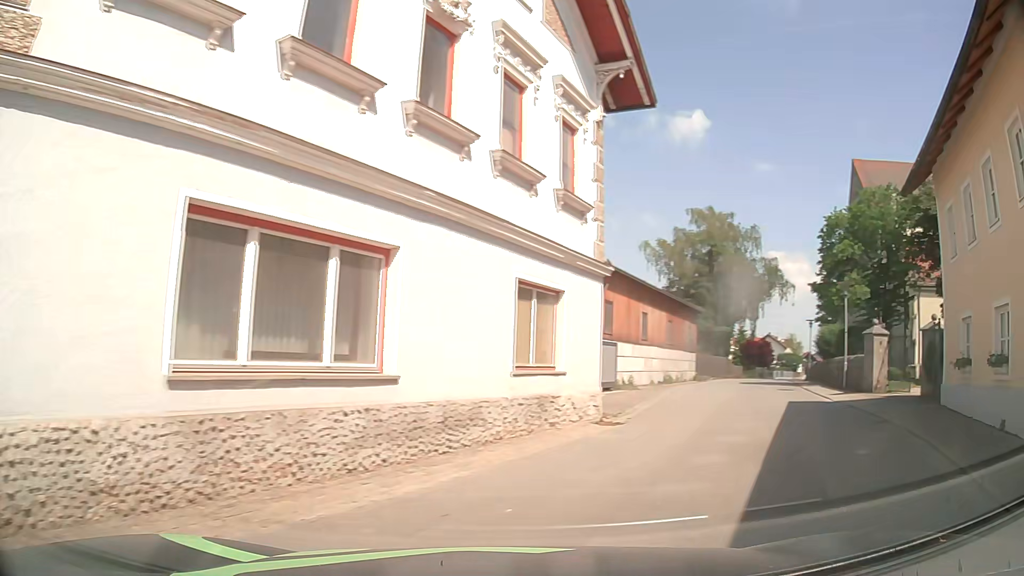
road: secondary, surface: asphalt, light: Day
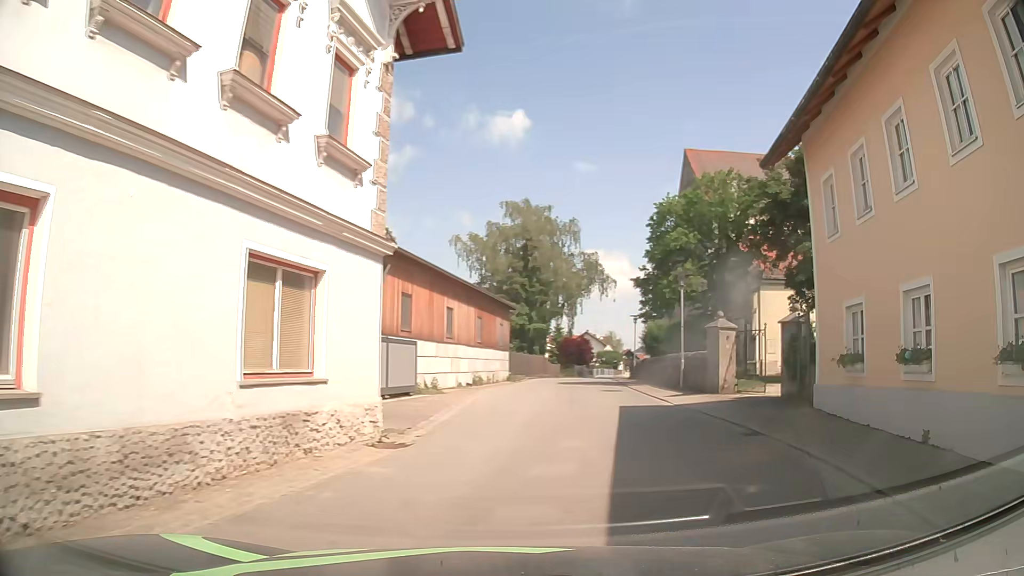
(+0.4, +3.1) m; +14°
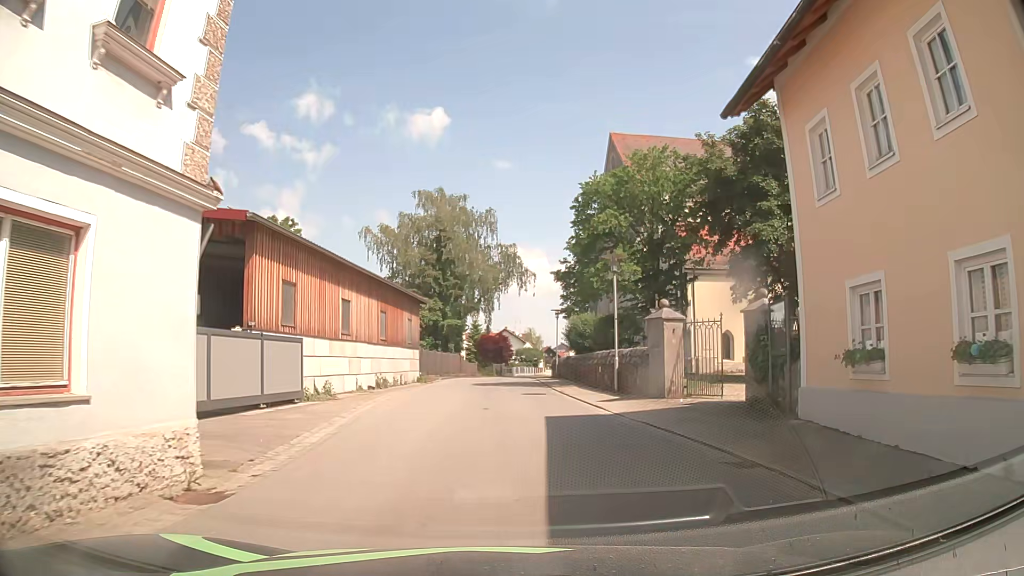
(+0.4, +3.8) m; +8°
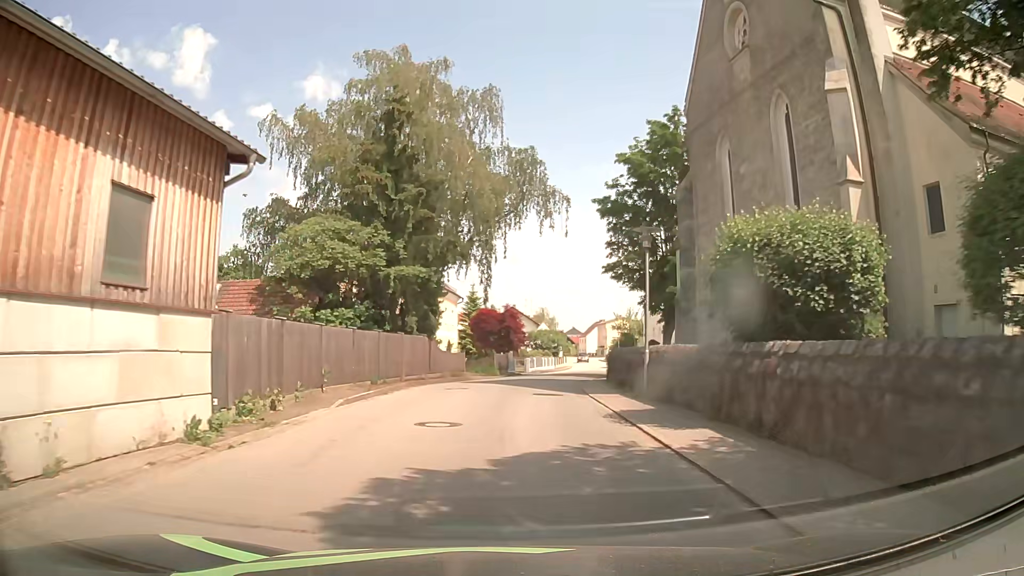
(-0.4, +27.5) m; -2°
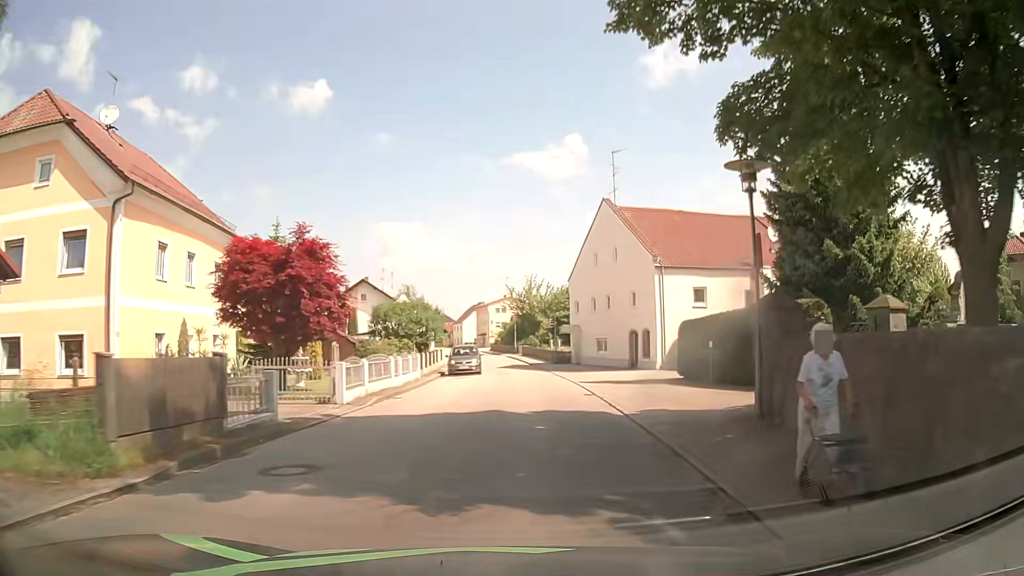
(+2.4, +33.0) m; +11°
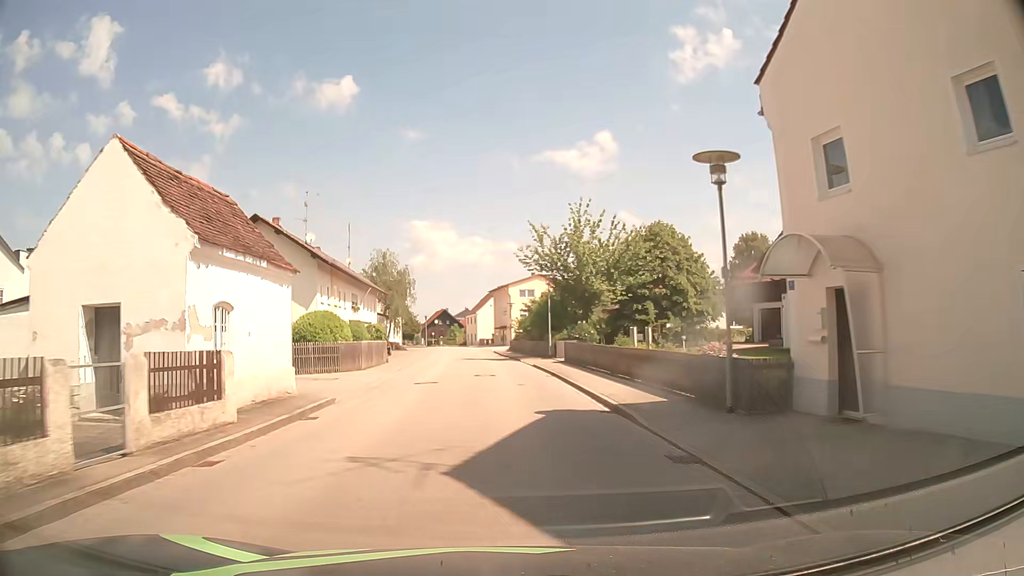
(+0.5, +38.4) m; -2°
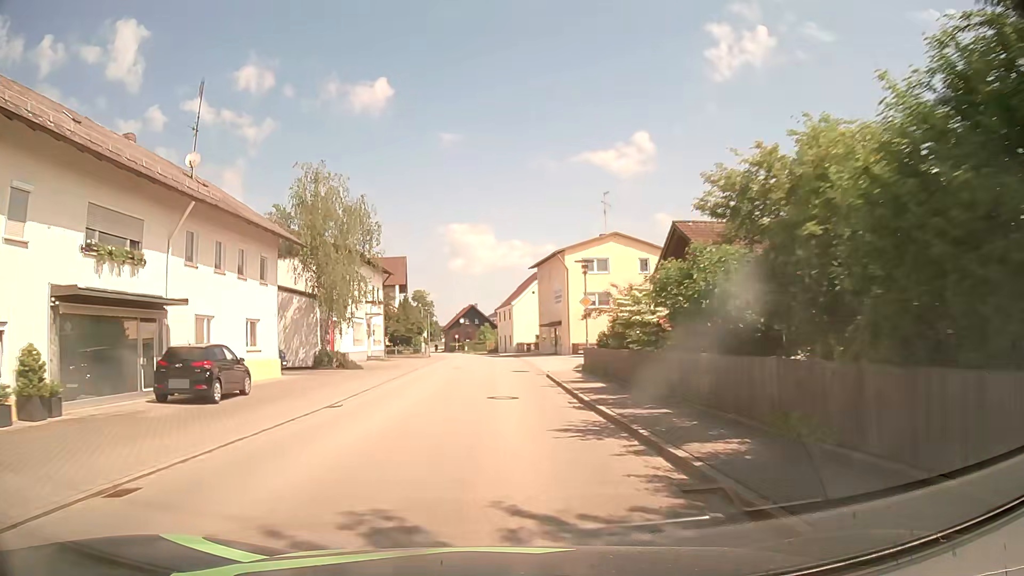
(-1.2, +38.0) m; -4°
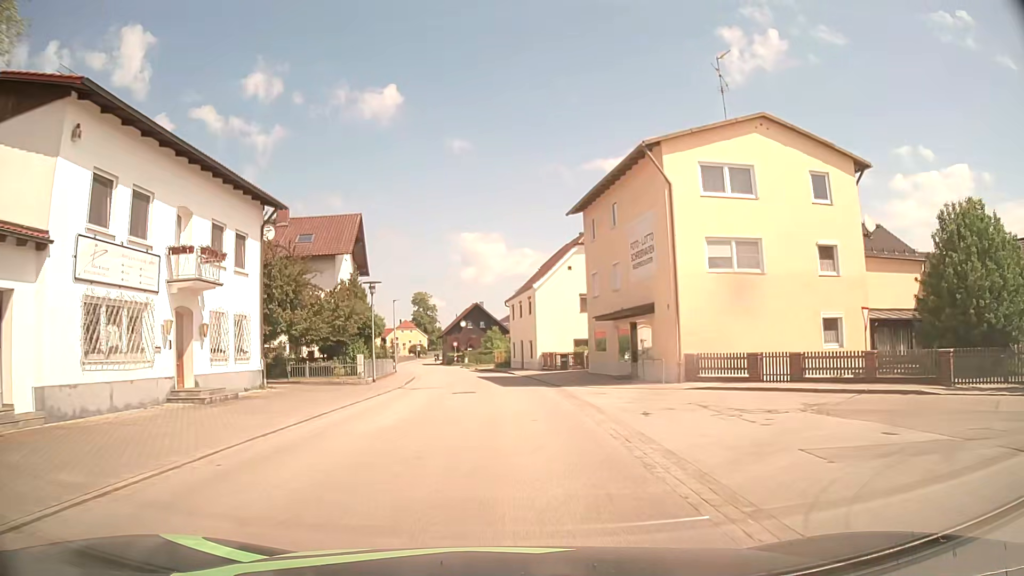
(-0.2, +30.4) m; -1°
(0, +10) (0, +20) (-1, +30) (-2, +40) (-3, +50) (-5, +60) (-7, +70) (-8, +79) (-10, +89) (-11, +99) m
